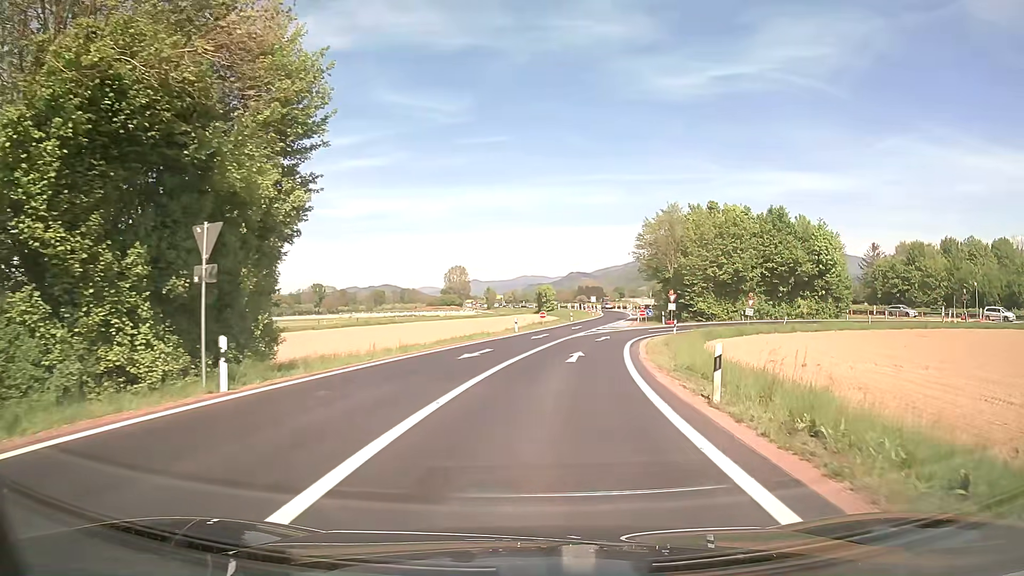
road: trunk_link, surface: asphalt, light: Day
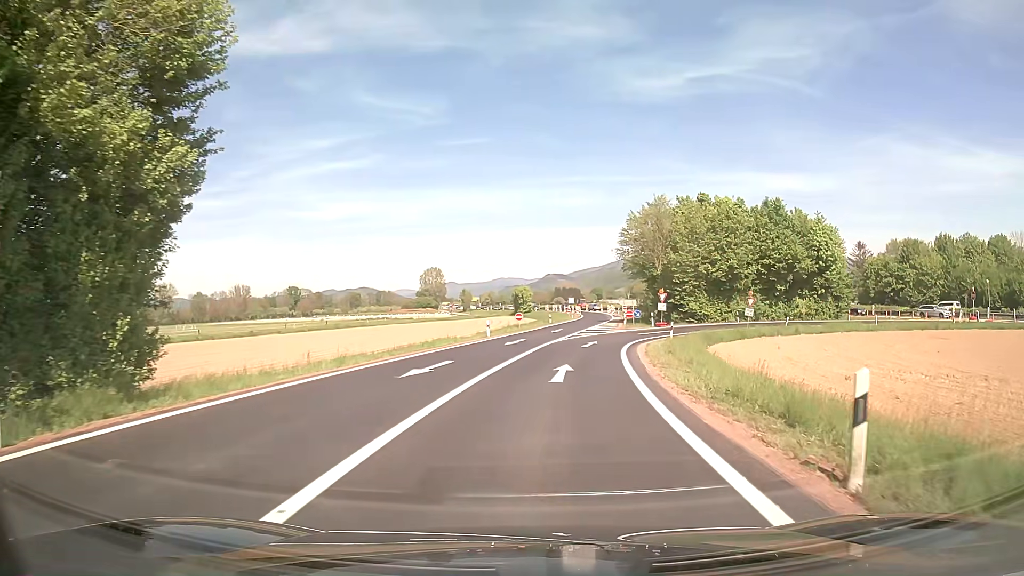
(+0.1, +5.7) m; +2°
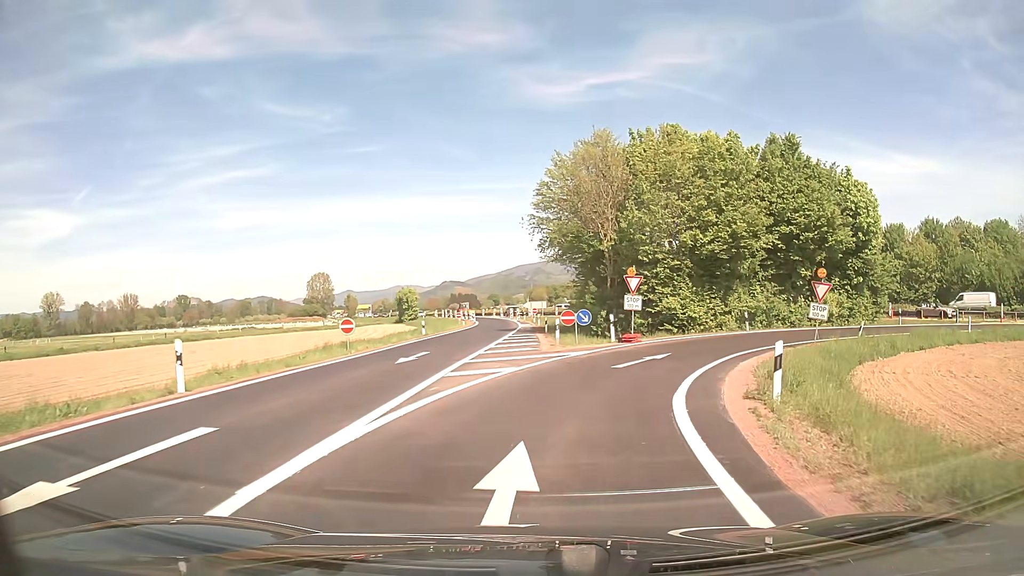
(+2.0, +26.5) m; +9°
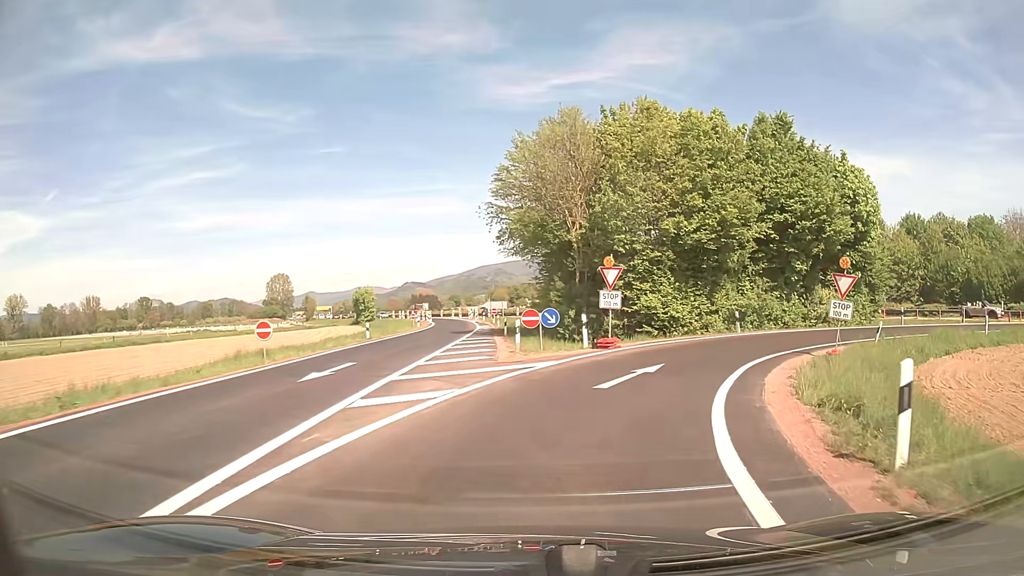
(+0.1, +4.9) m; +3°
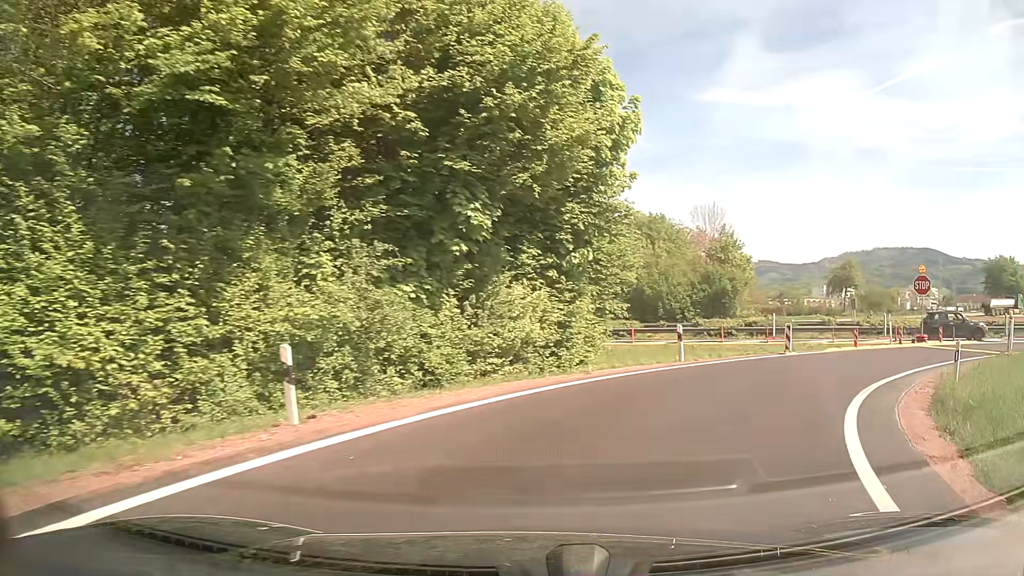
(+6.2, +21.7) m; +37°
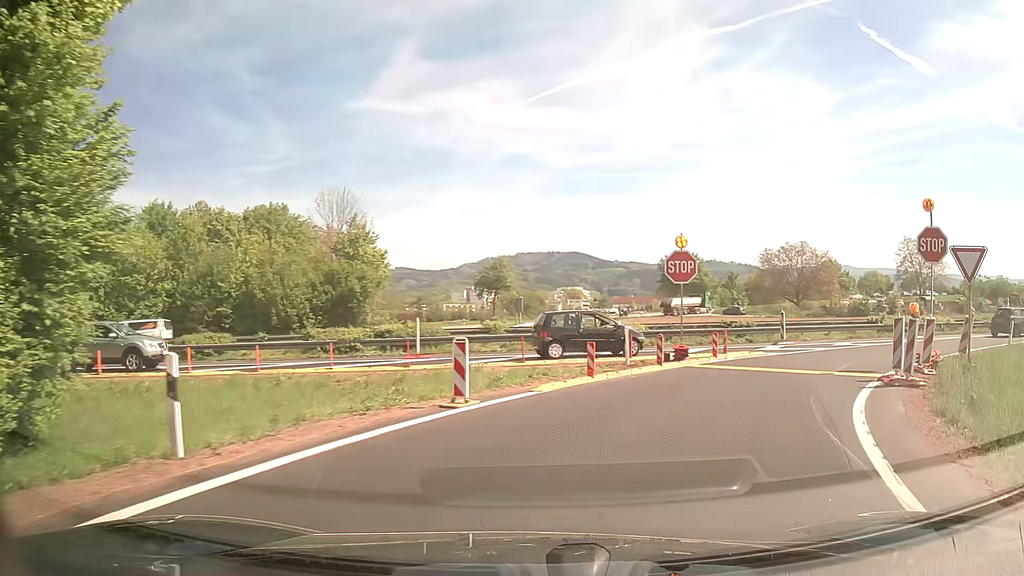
(+3.2, +11.8) m; +31°
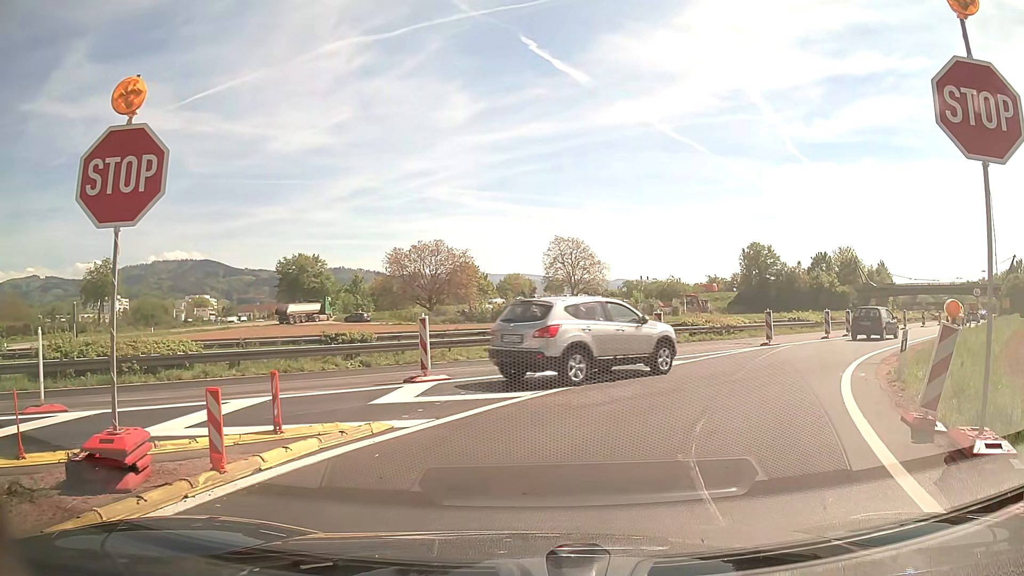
(+3.3, +11.9) m; +32°
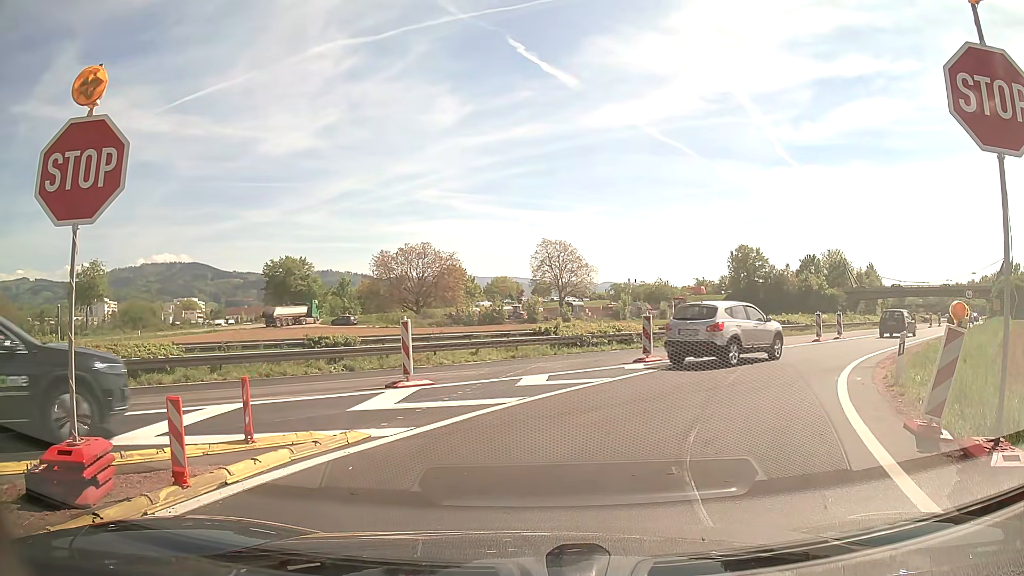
(0.0, +0.3) m; 0°
(+2, +10) (+7, +19) (+13, +26) (+20, +34) (+27, +41) (+33, +48) (+40, +56) (+47, +63) (+54, +70) (+60, +78) m
